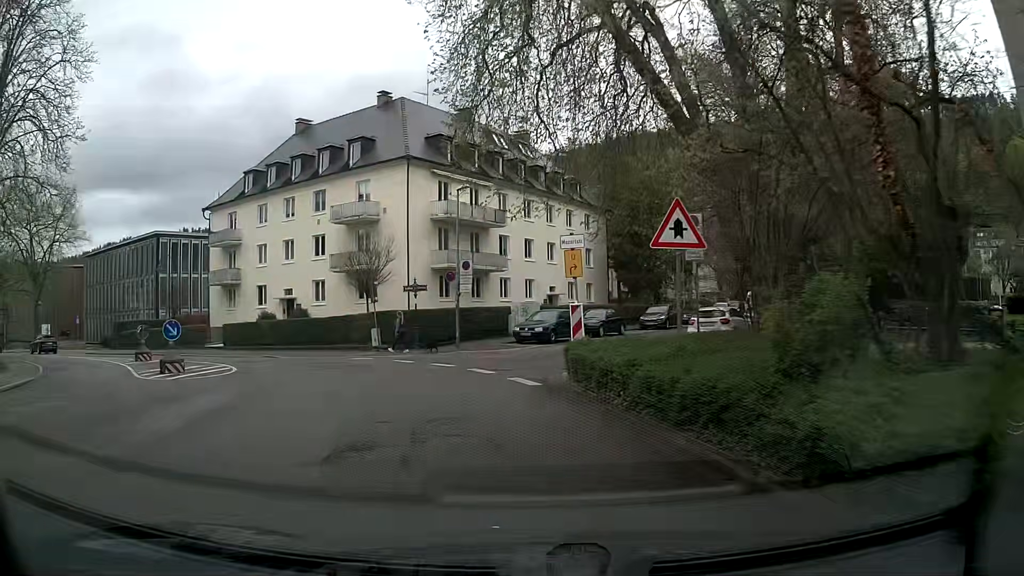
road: unclassified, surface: asphalt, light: Day
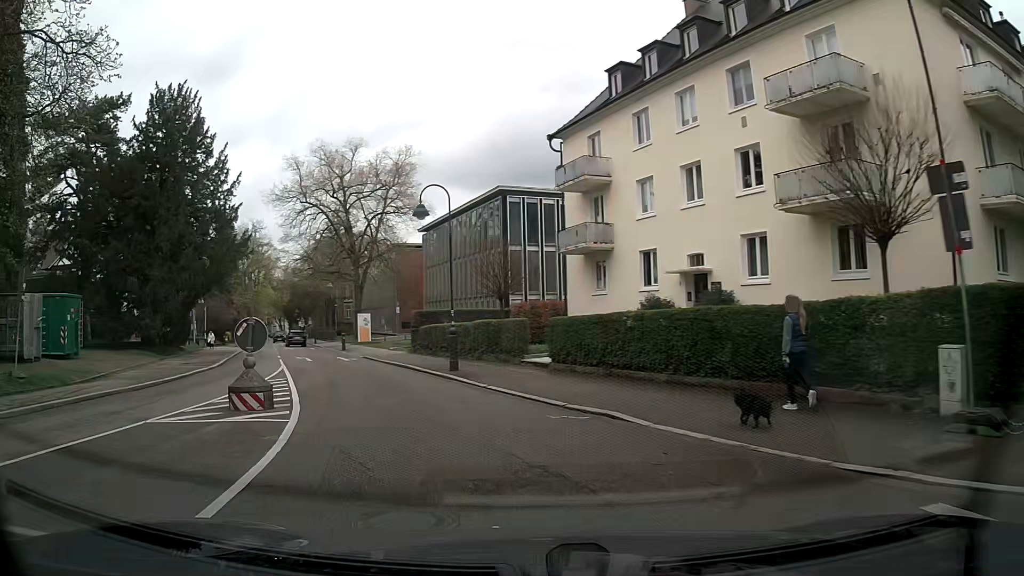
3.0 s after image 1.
(-5.6, +19.7) m; -38°
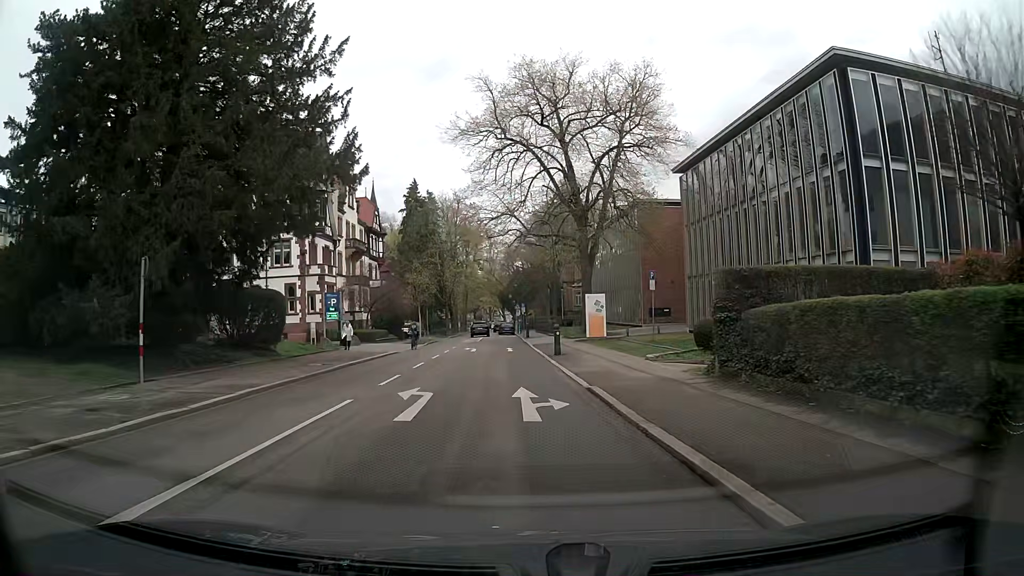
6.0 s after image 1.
(-4.5, +21.8) m; -20°
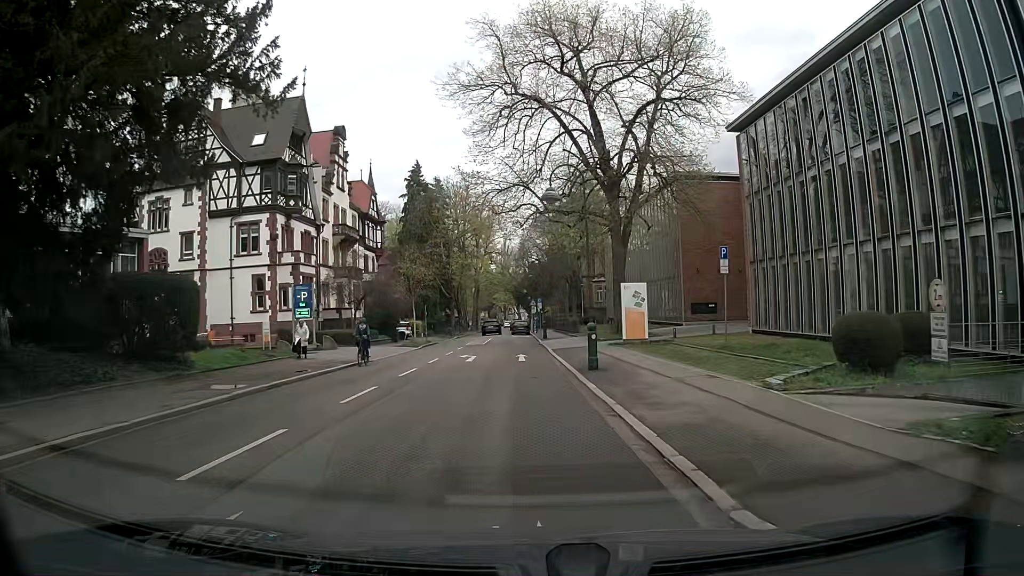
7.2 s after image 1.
(0.0, +9.8) m; -1°
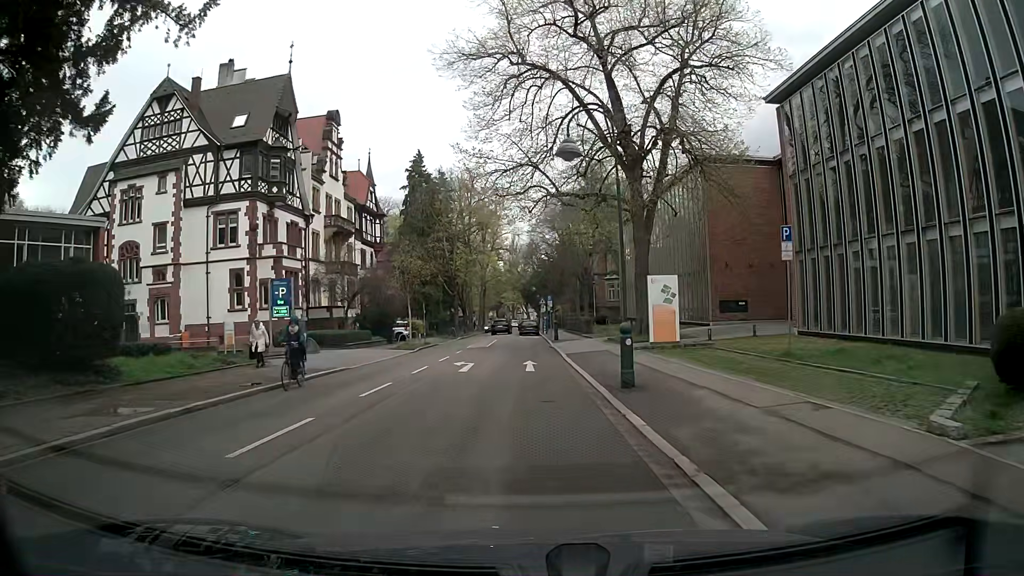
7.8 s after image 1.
(+0.1, +5.0) m; +1°
